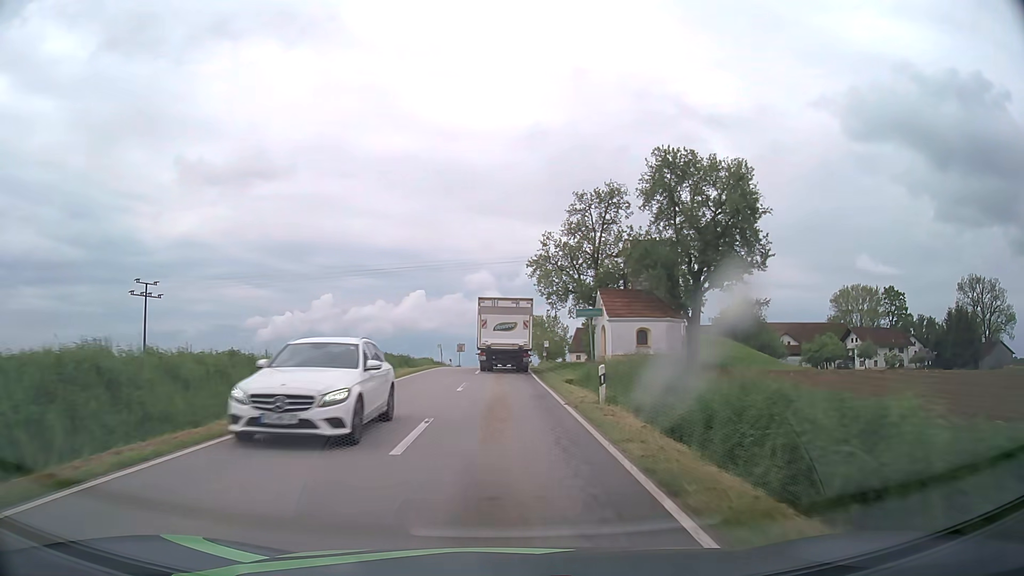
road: tertiary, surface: asphalt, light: Day
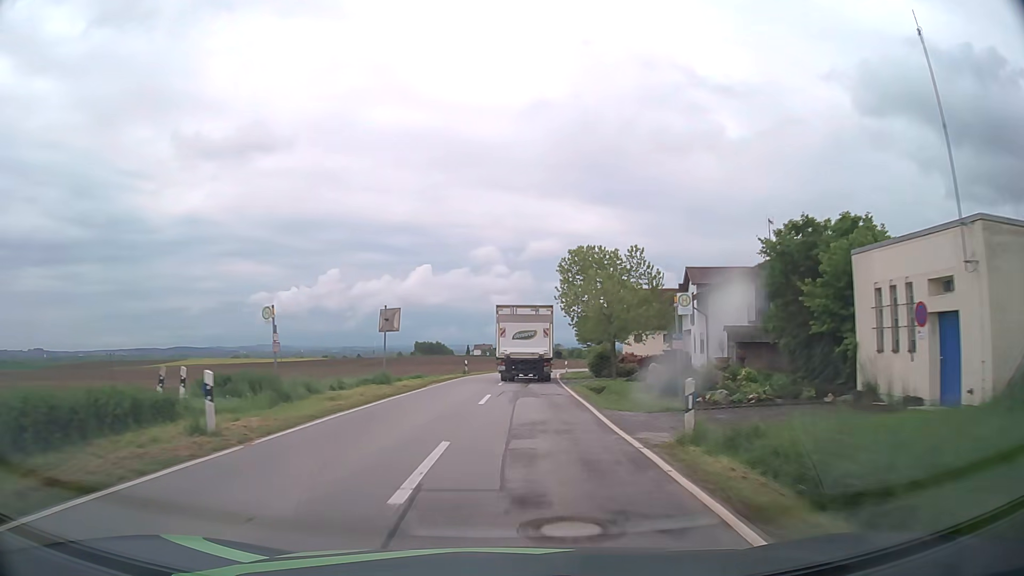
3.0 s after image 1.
(-0.4, +50.0) m; -1°
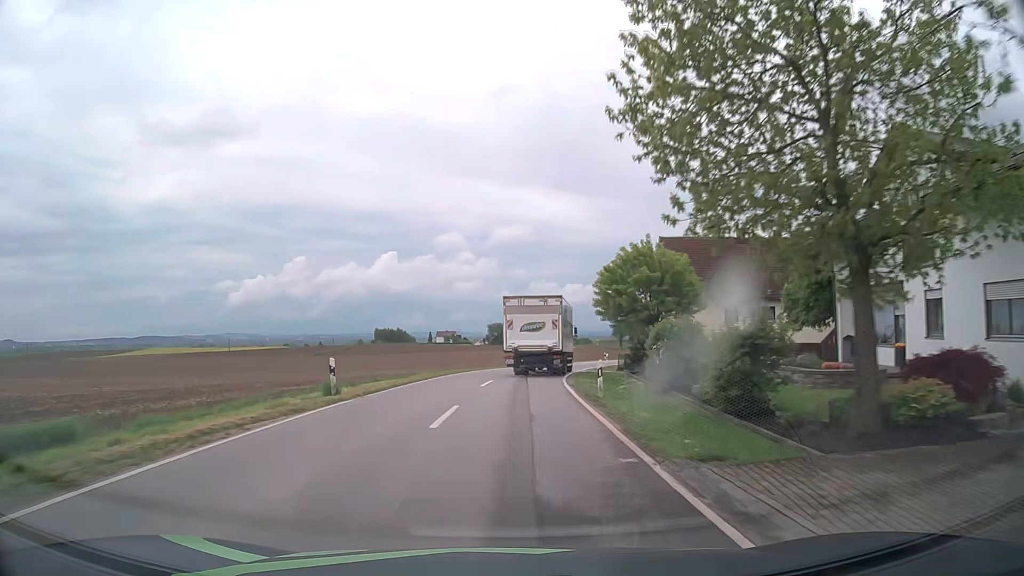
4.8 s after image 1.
(+0.8, +30.1) m; +3°
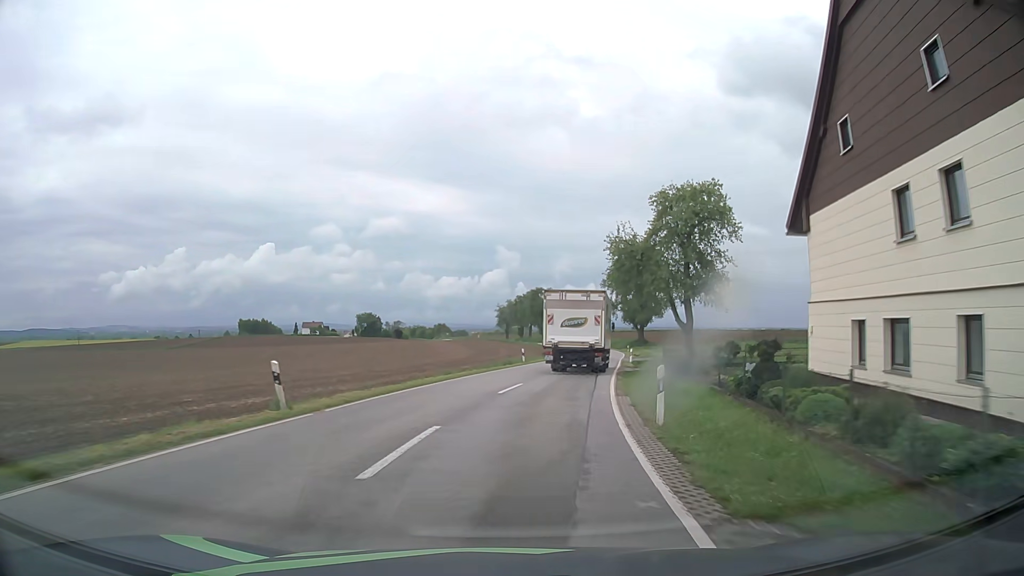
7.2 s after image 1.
(+2.6, +39.5) m; +10°
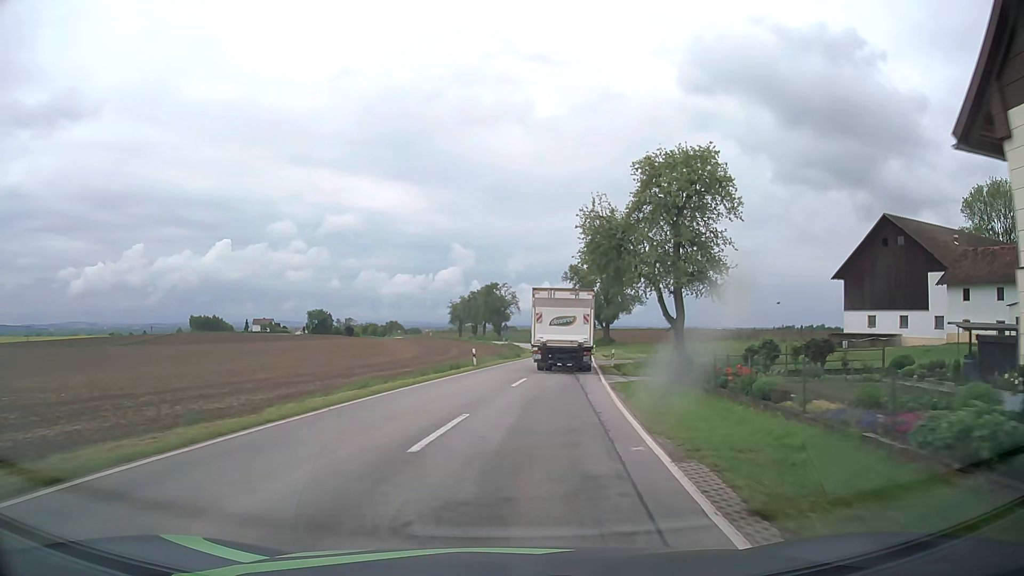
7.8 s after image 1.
(+0.3, +9.8) m; +4°
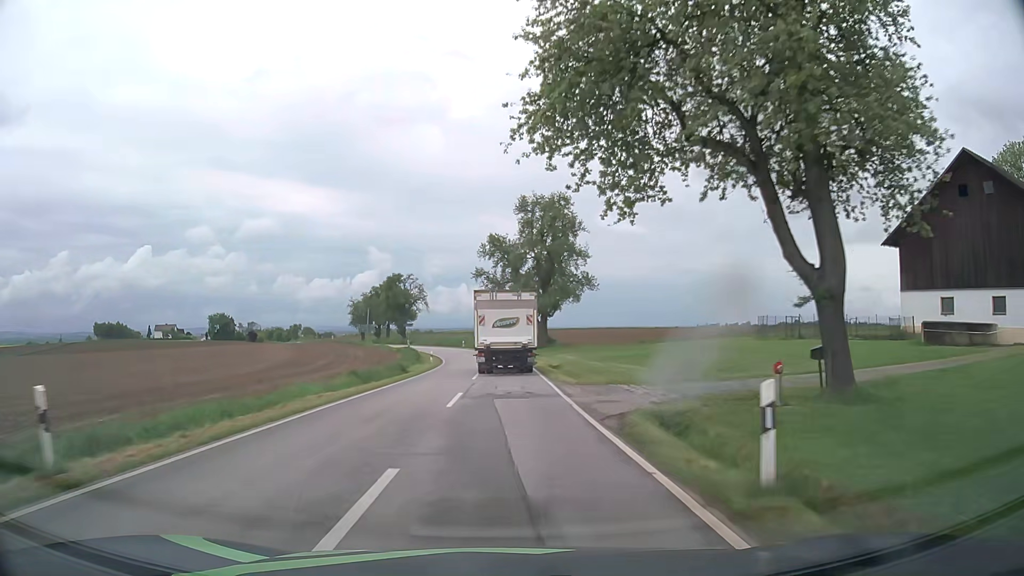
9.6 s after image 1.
(+2.5, +29.0) m; +7°
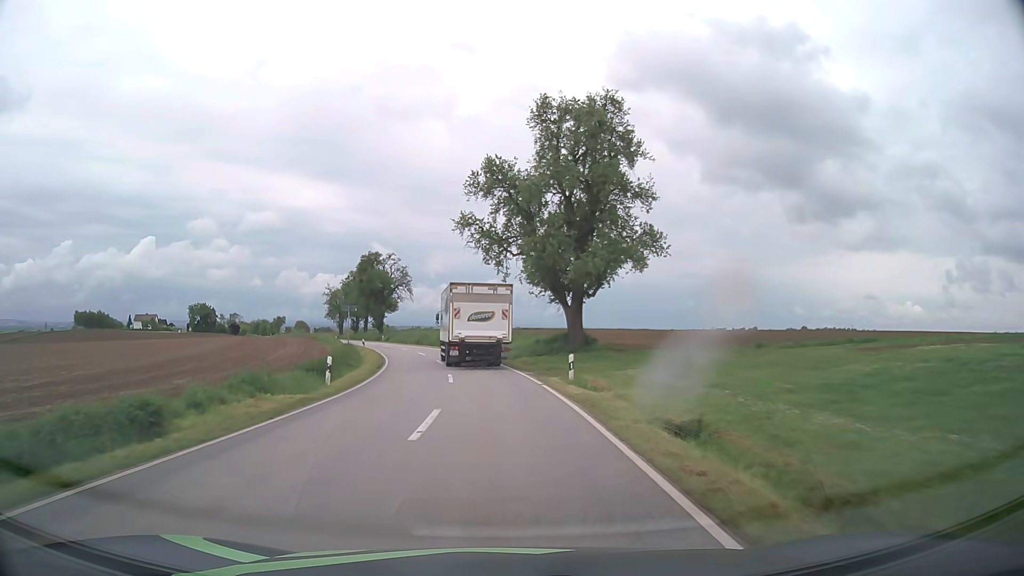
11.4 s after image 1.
(-0.1, +28.8) m; 0°
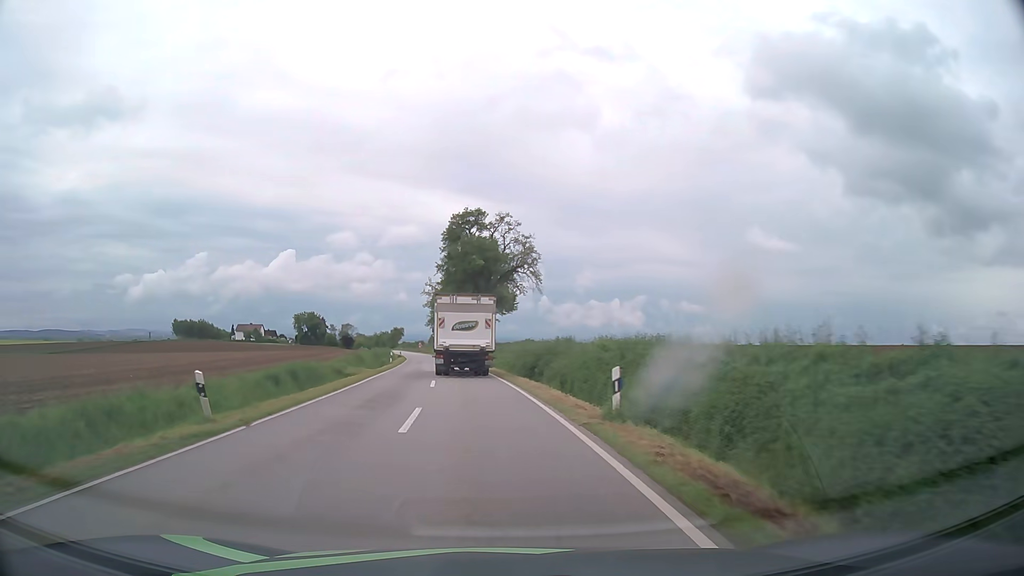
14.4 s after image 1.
(-4.2, +46.7) m; -12°
(0, +10) (-1, +20) (-2, +30) (-3, +40) (-4, +50) (-6, +60) (-7, +70) (-8, +80) (-10, +89) (-11, +99) m
